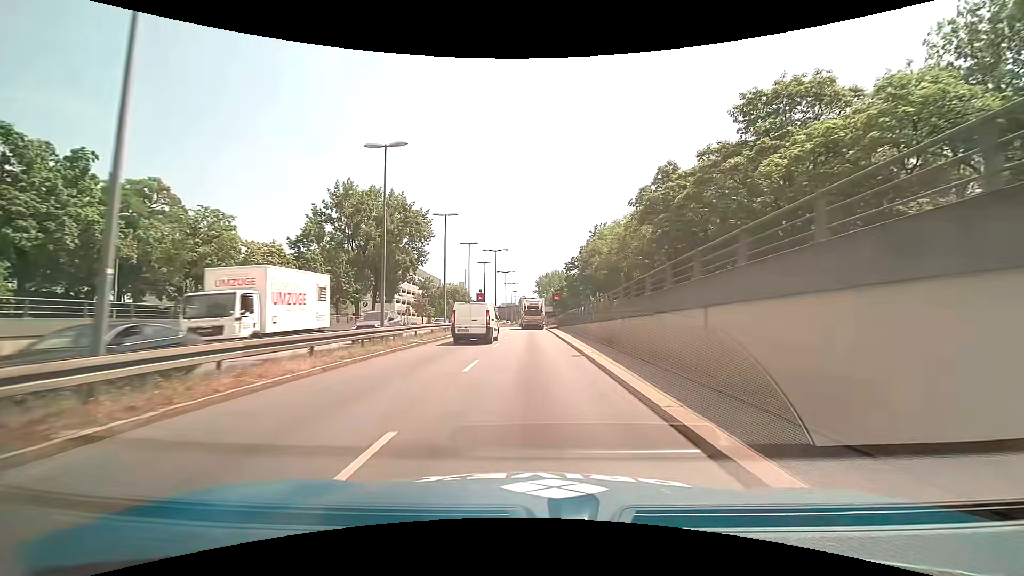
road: trunk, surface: asphalt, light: Day
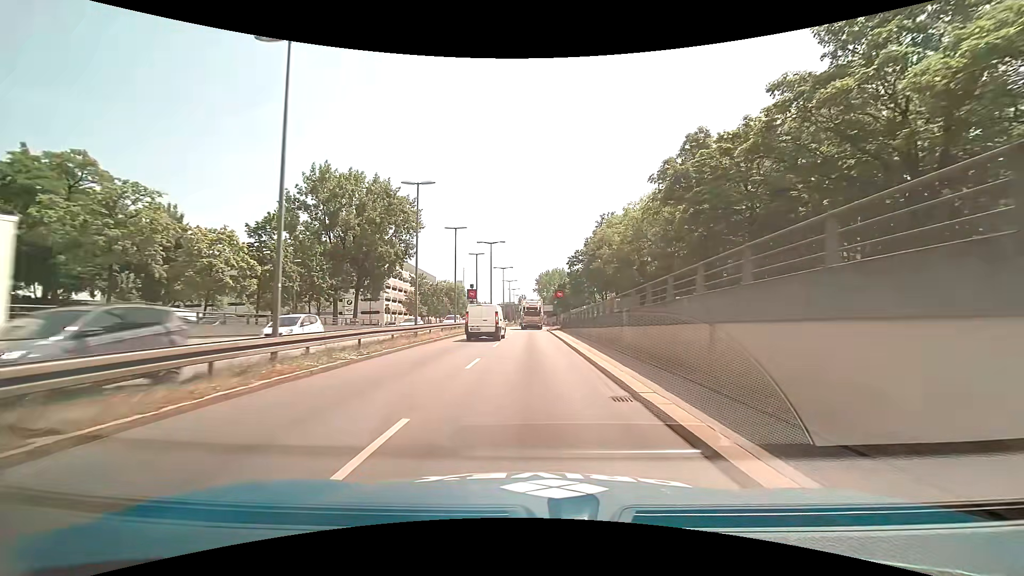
(0.0, +8.3) m; 0°
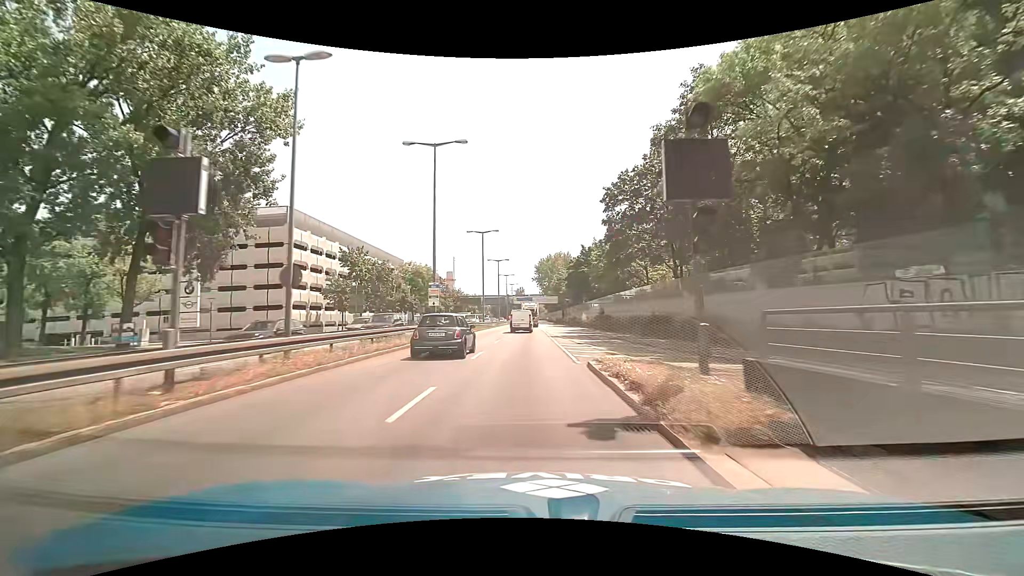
(+0.1, +42.2) m; 0°
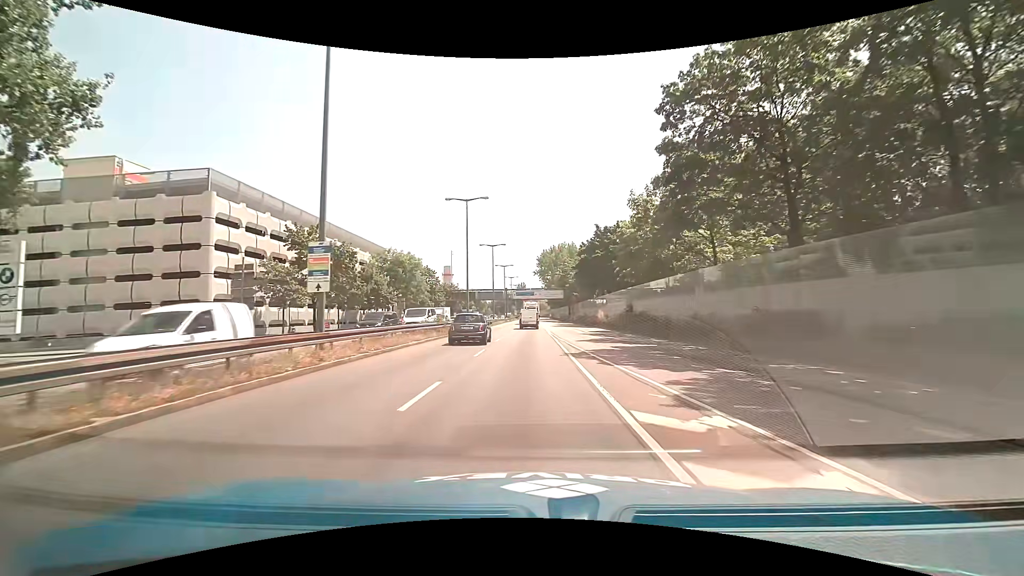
(+0.1, +17.3) m; 0°
(0, +10) (0, +20) (0, +30) (0, +40) (0, +50) (0, +60) (0, +70) (0, +80) (0, +90) (0, +100) m
